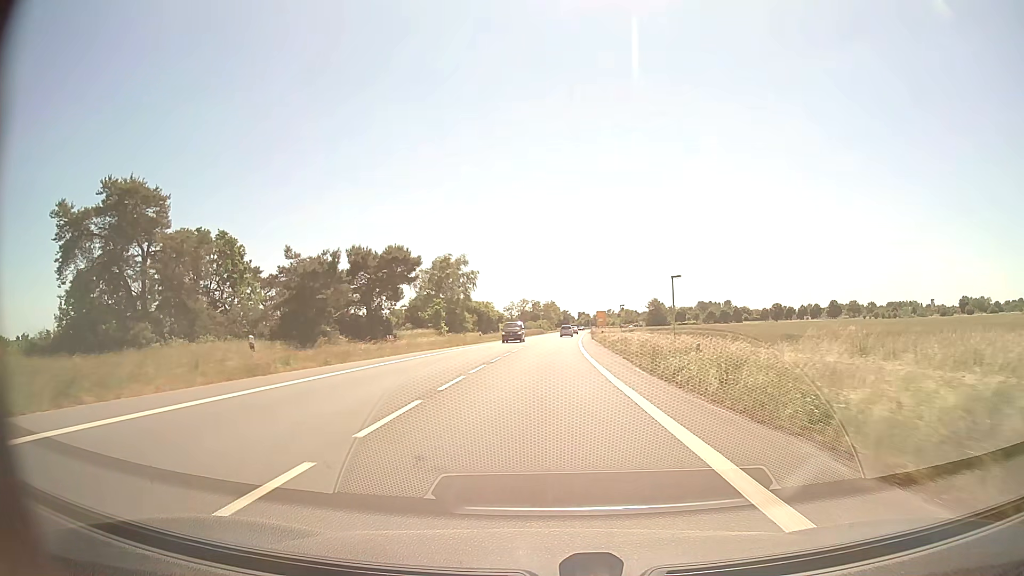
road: primary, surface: asphalt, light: Day
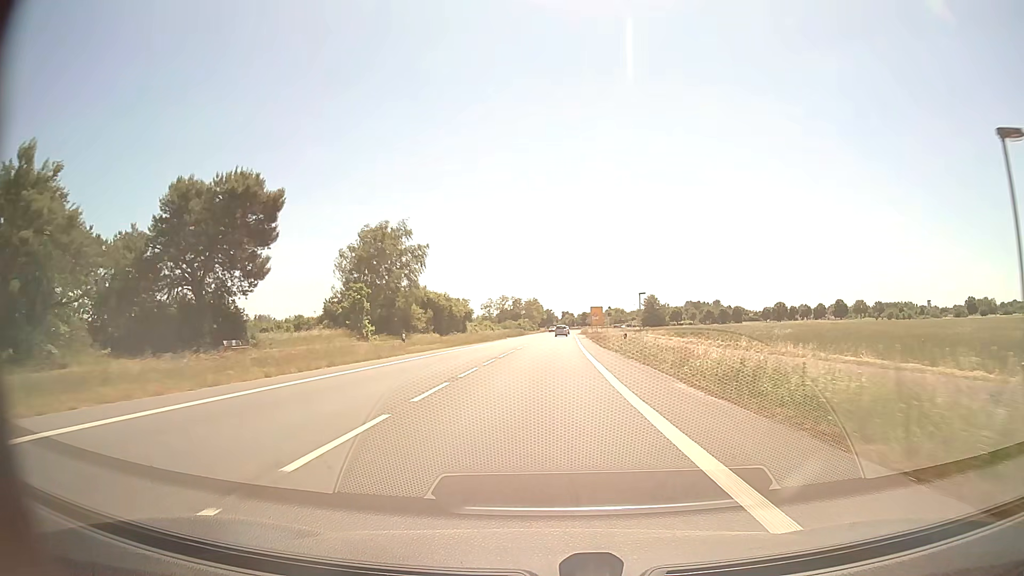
(+0.5, +31.8) m; +1°
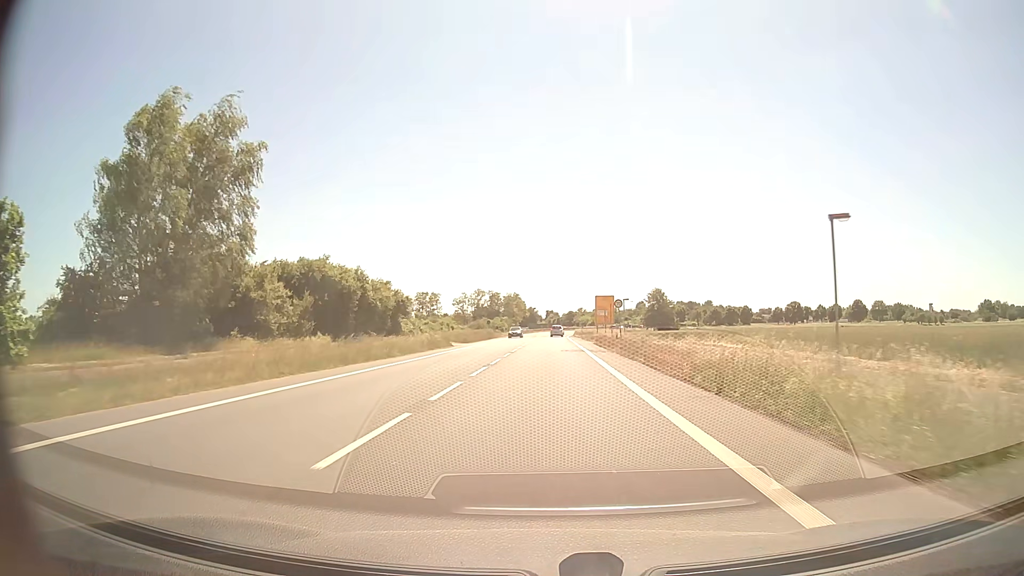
(+0.5, +42.0) m; +1°
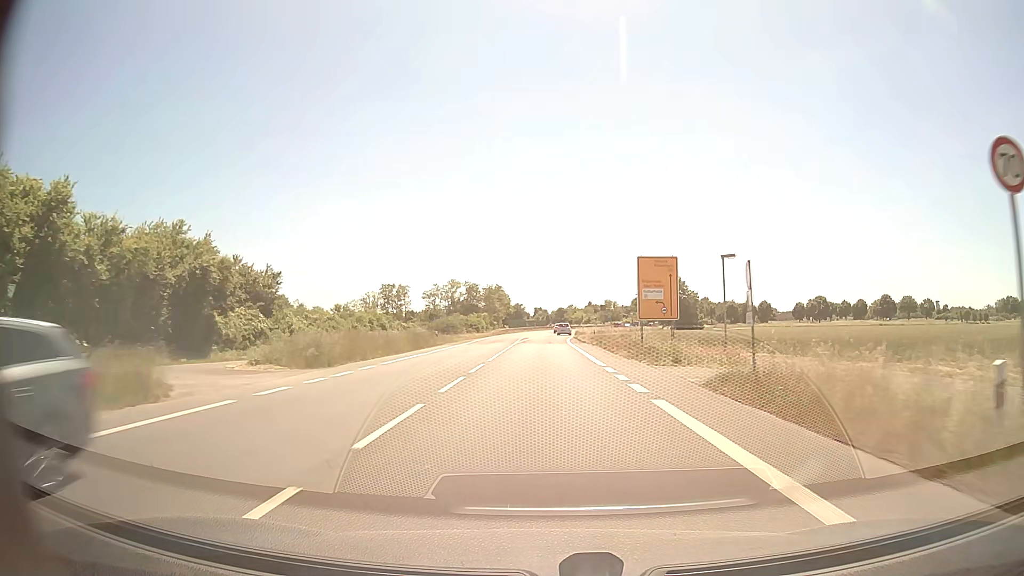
(+0.4, +41.1) m; +1°
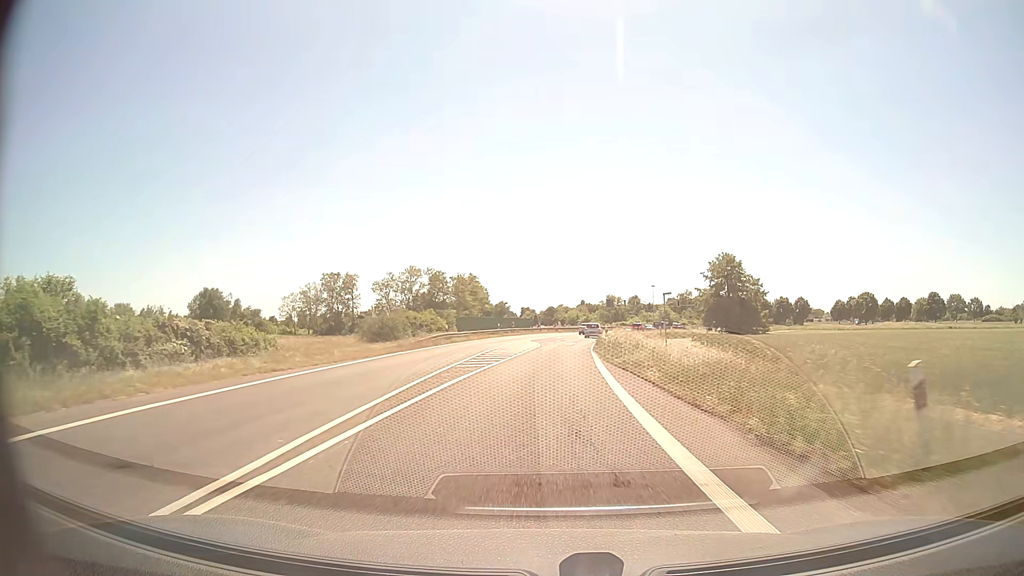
(+0.5, +49.9) m; +1°
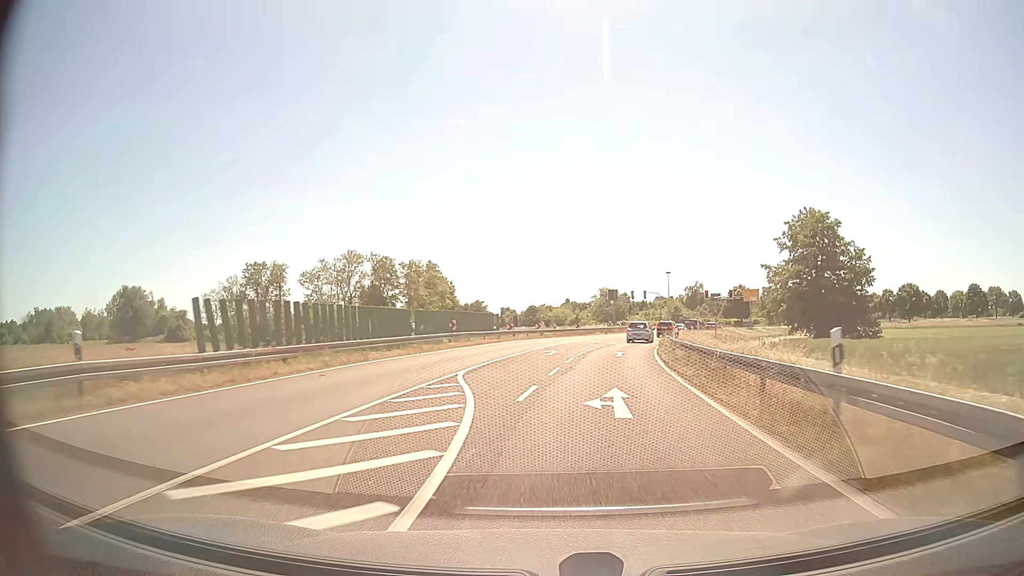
(+0.4, +38.6) m; +1°
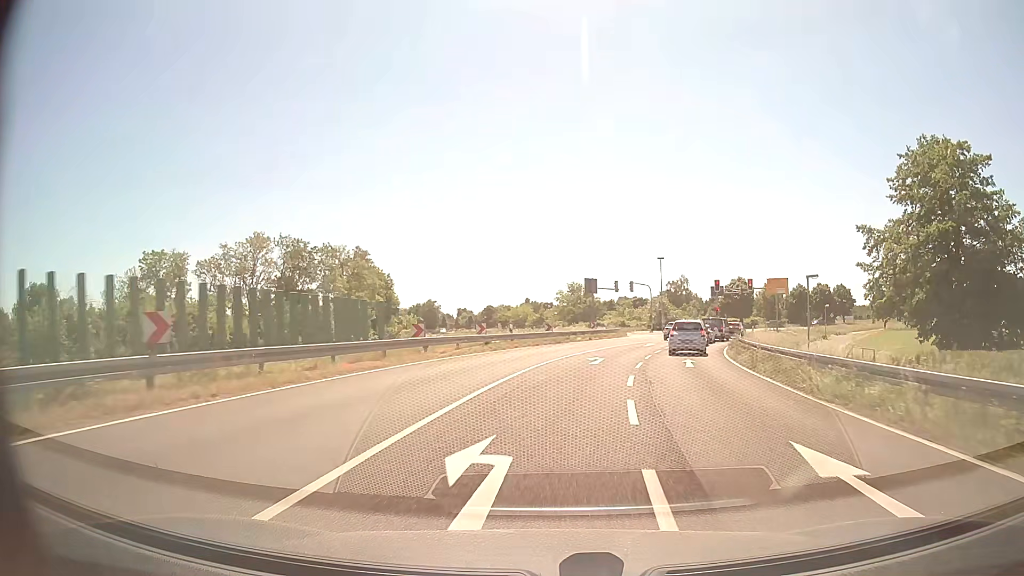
(+0.5, +26.9) m; +3°
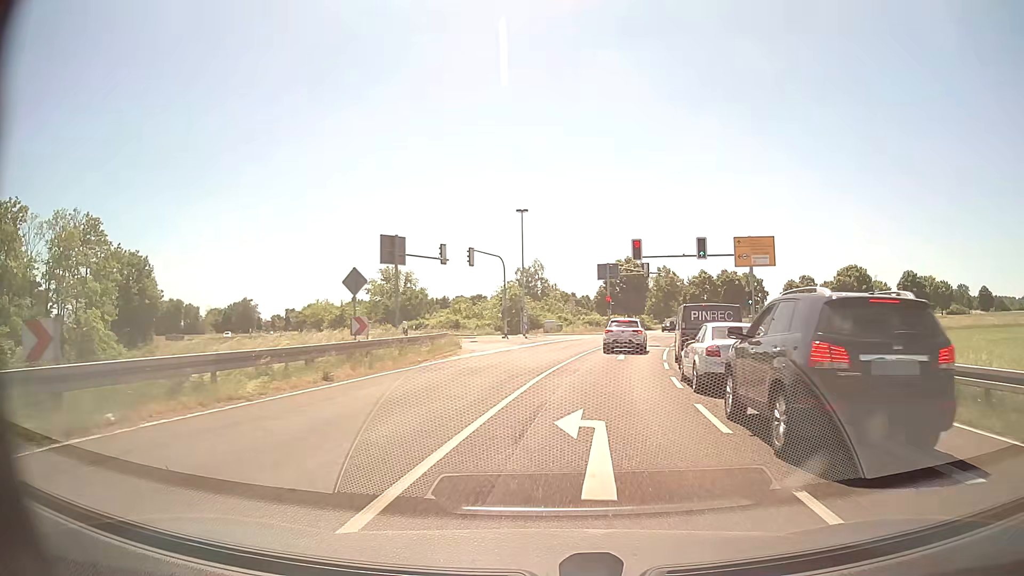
(+4.3, +36.7) m; +14°
(0, +10) (+2, +20) (+3, +30) (+5, +40) (+4, +49) (-1, +57) (-11, +61) (-20, +66) (-28, +71) (-35, +78) m
